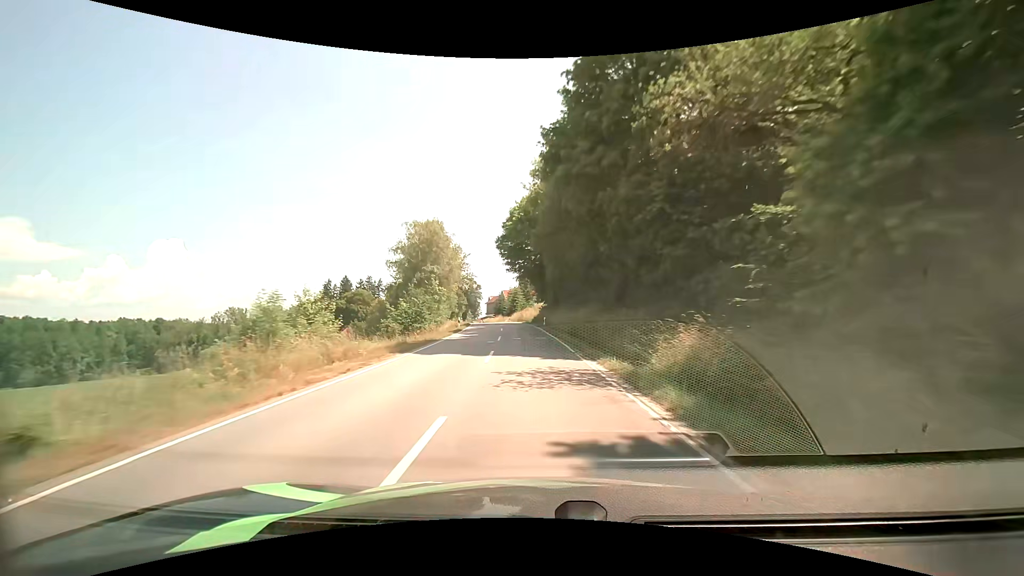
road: secondary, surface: asphalt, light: Day
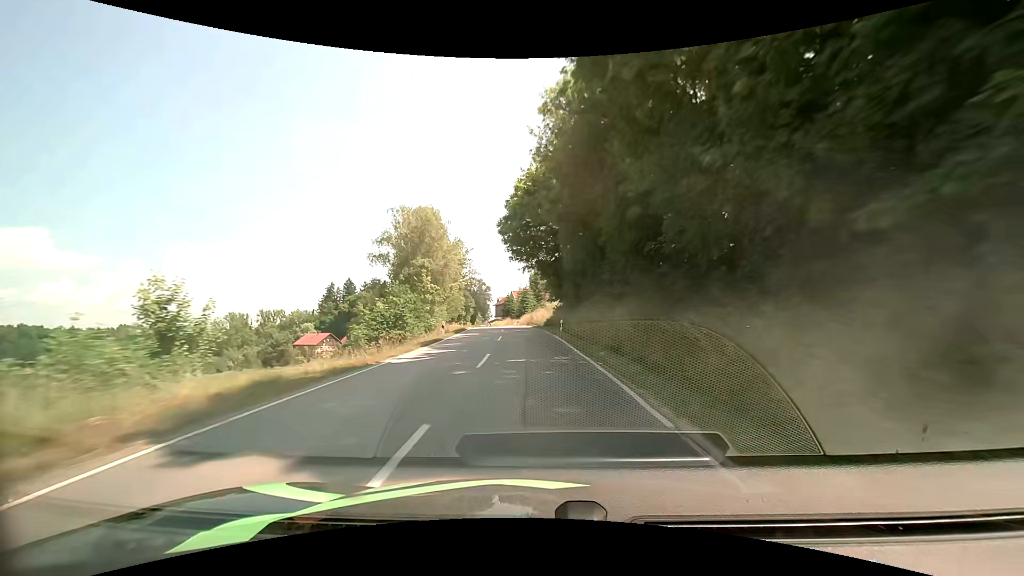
(-0.1, +12.0) m; -1°
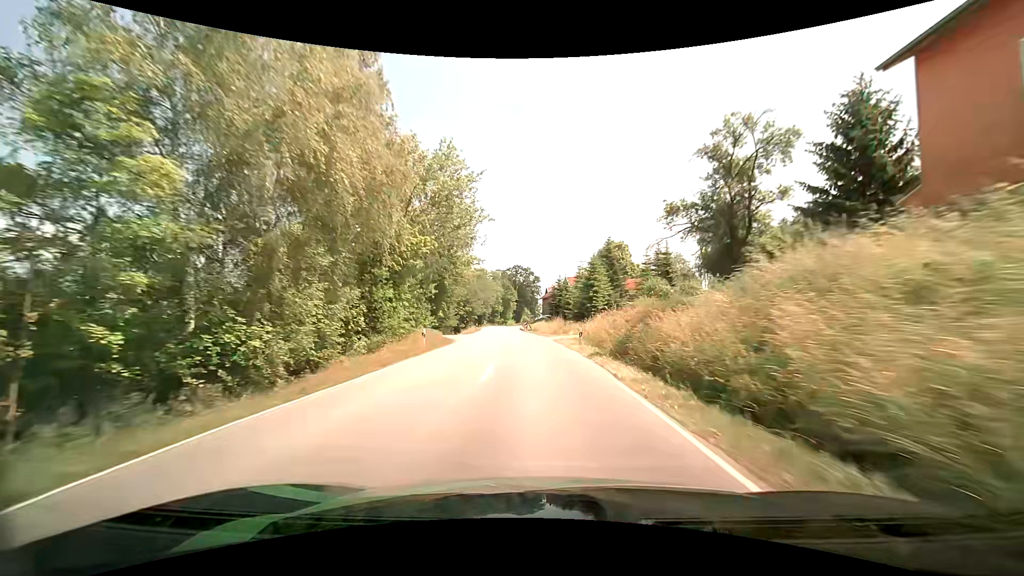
(-2.3, +46.5) m; -6°
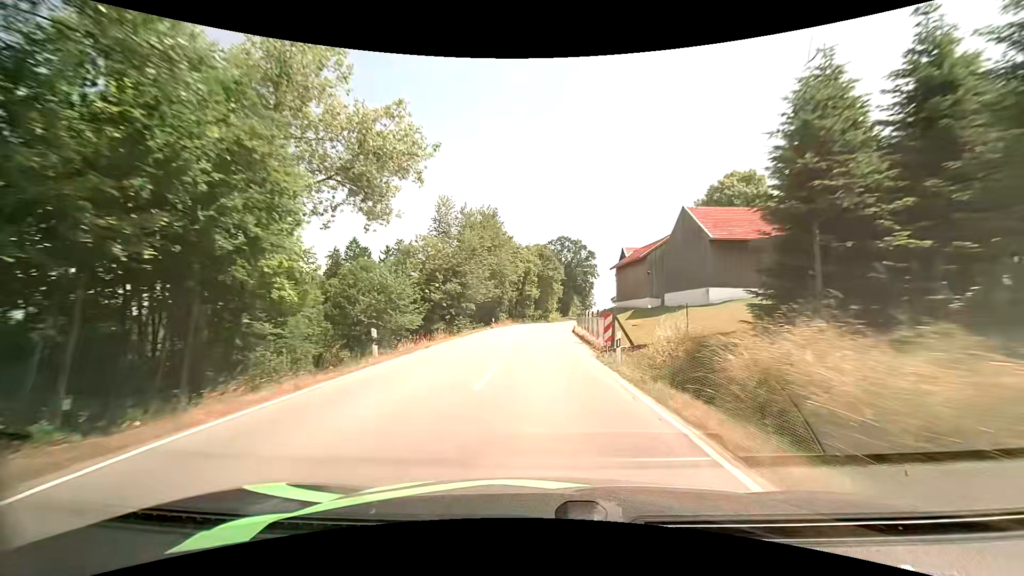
(-2.4, +57.8) m; -5°
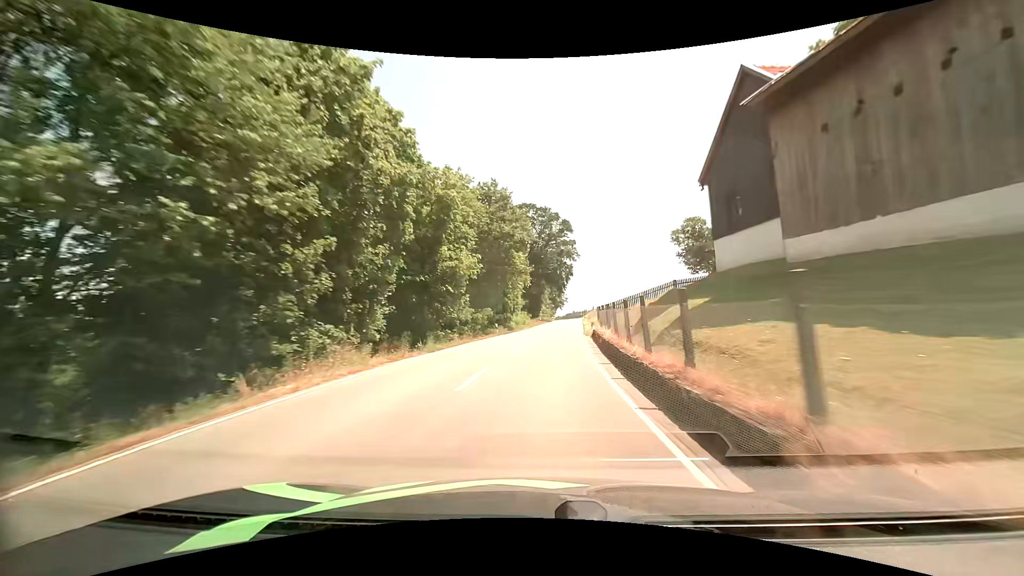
(+1.4, +44.6) m; +4°
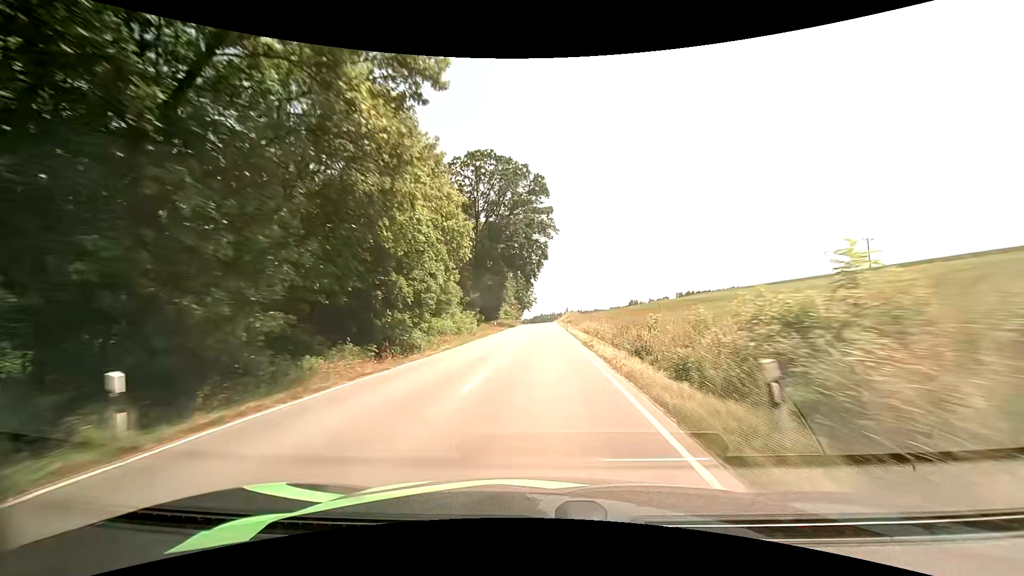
(+1.4, +33.7) m; +4°
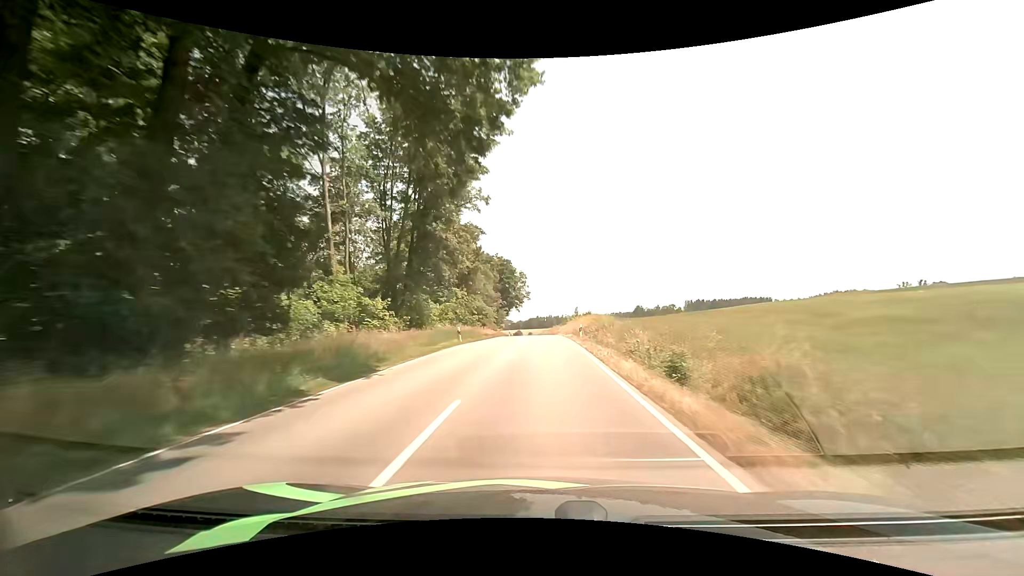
(+0.9, +61.4) m; 0°
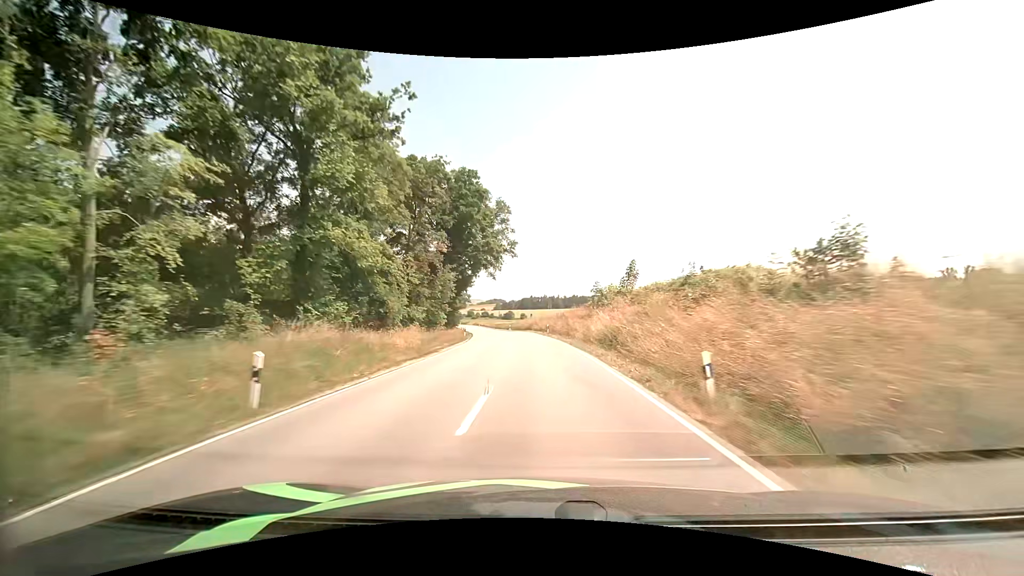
(+0.4, +65.3) m; +1°
(0, +10) (0, +20) (-1, +30) (-1, +40) (-2, +50) (-4, +60) (-5, +70) (-7, +80) (-8, +90) (-10, +99) m
